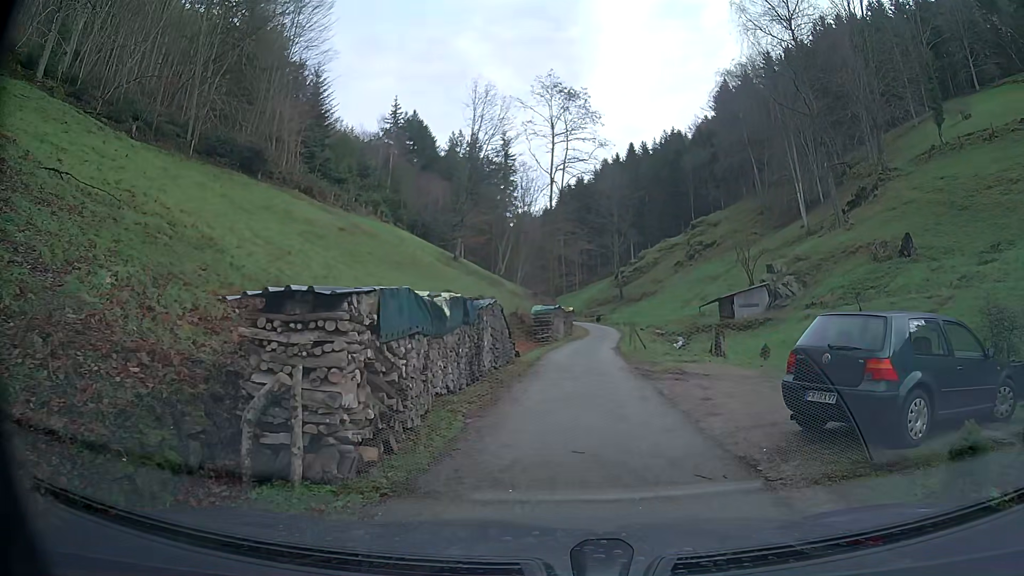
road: service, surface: asphalt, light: Day
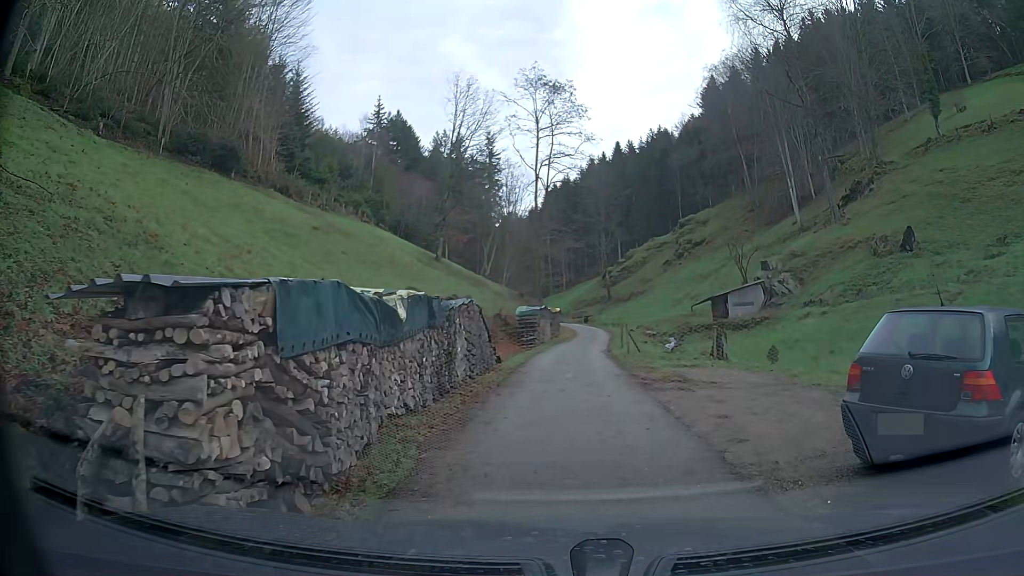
(0.0, +2.1) m; +1°
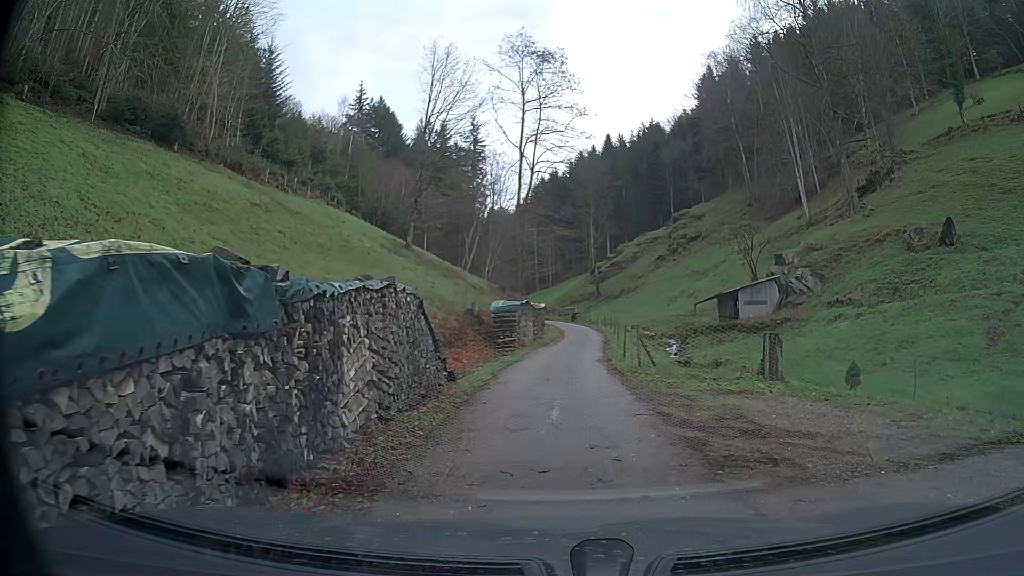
(+0.1, +6.4) m; +1°
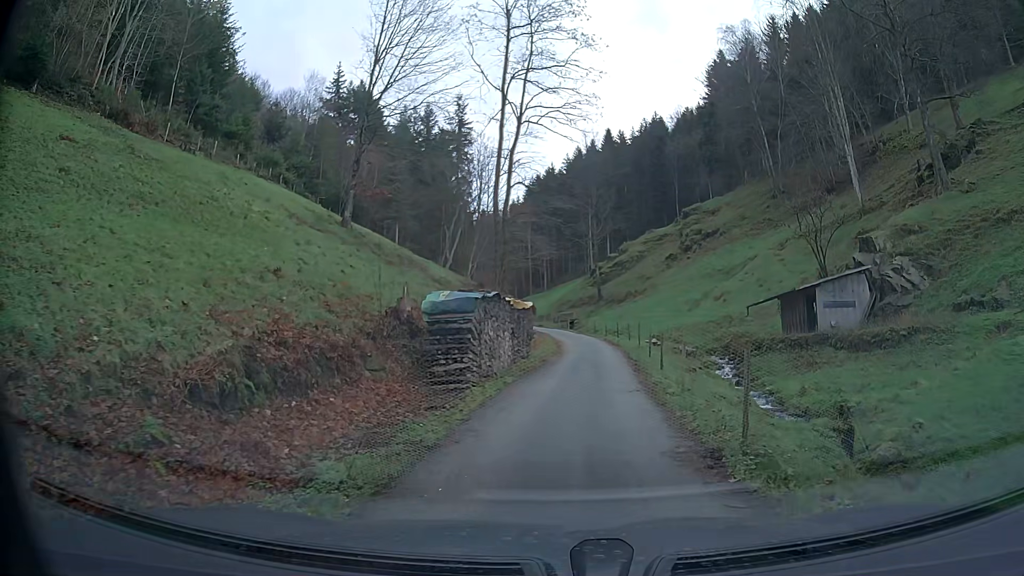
(0.0, +14.0) m; +1°
(0, +10) (+1, +20) (+1, +30) (+1, +40) (0, +50) (-1, +60) (-2, +70) (-4, +80) (-7, +89) (-11, +98) m
